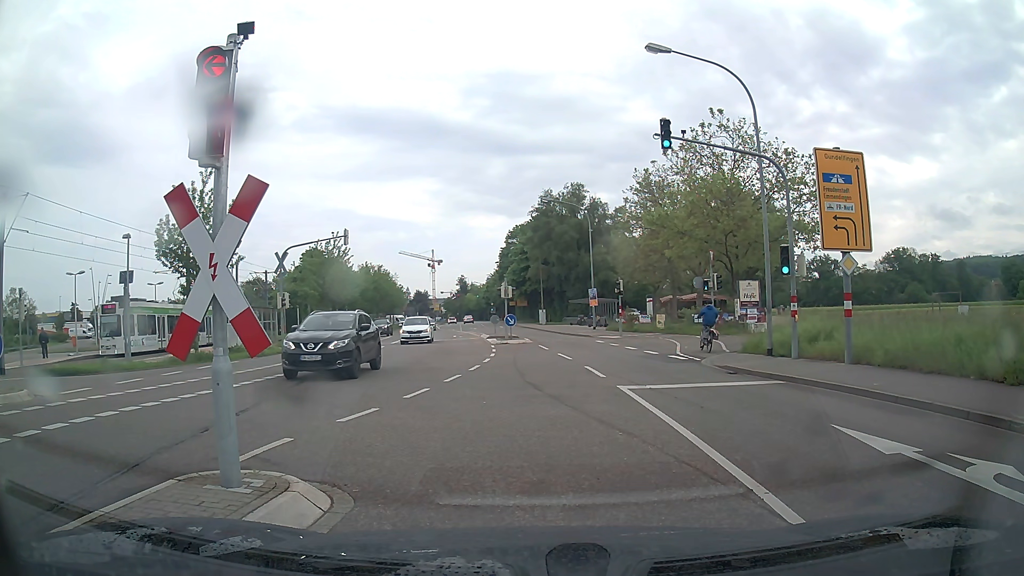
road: tertiary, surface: asphalt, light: Day
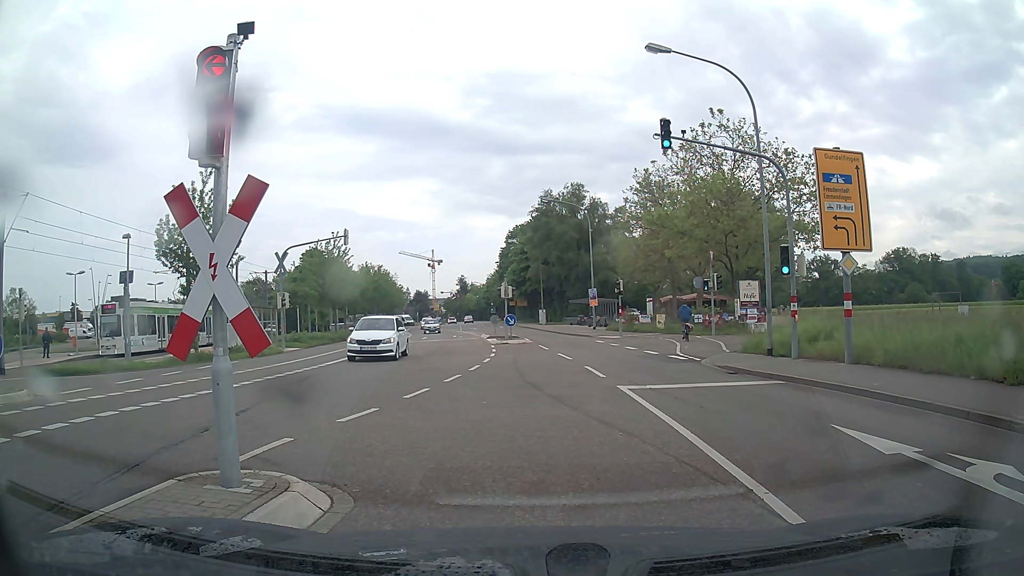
(0.0, 0.0) m; 0°
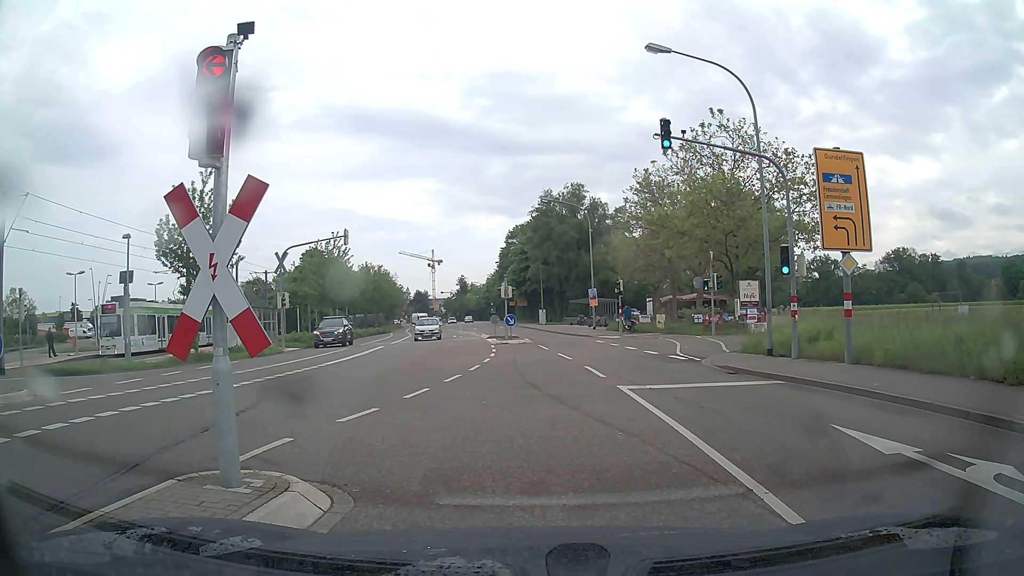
(0.0, 0.0) m; 0°
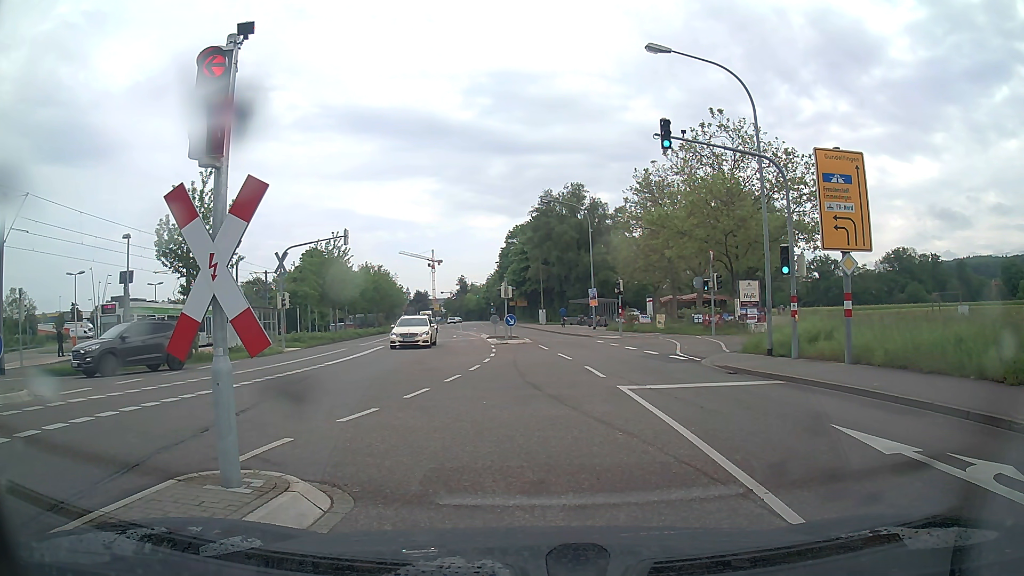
(0.0, 0.0) m; 0°
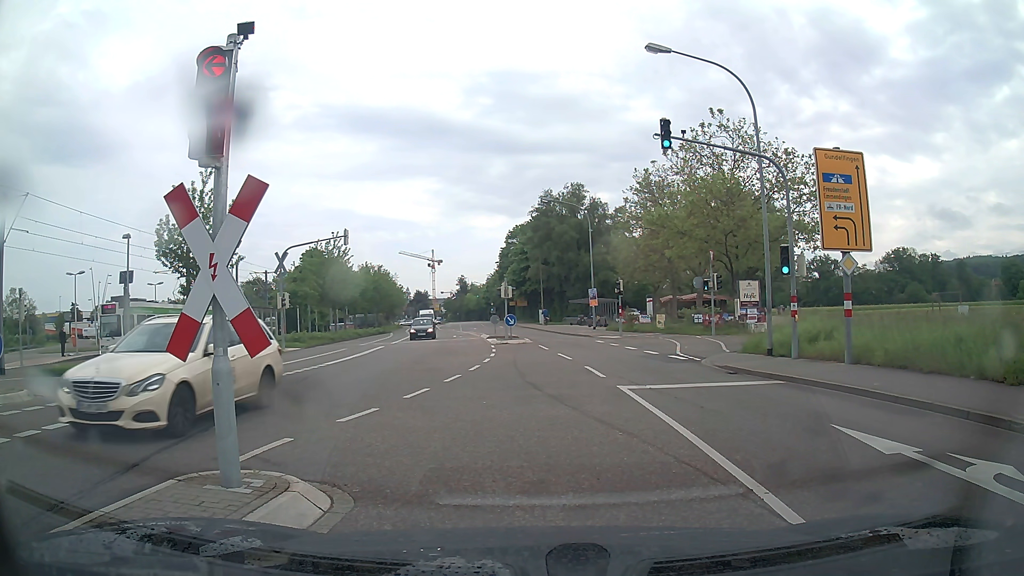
(0.0, 0.0) m; 0°
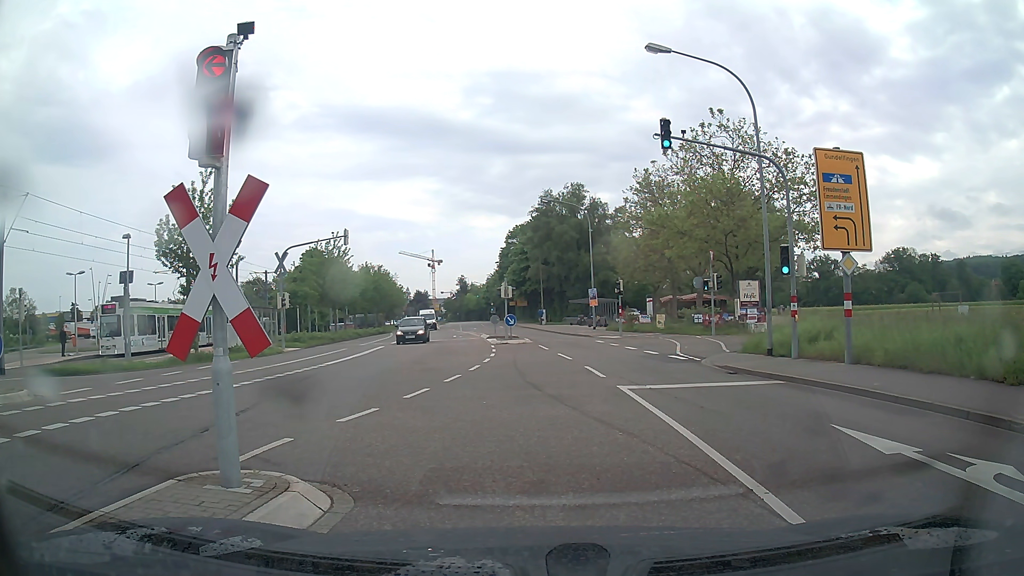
(0.0, 0.0) m; 0°
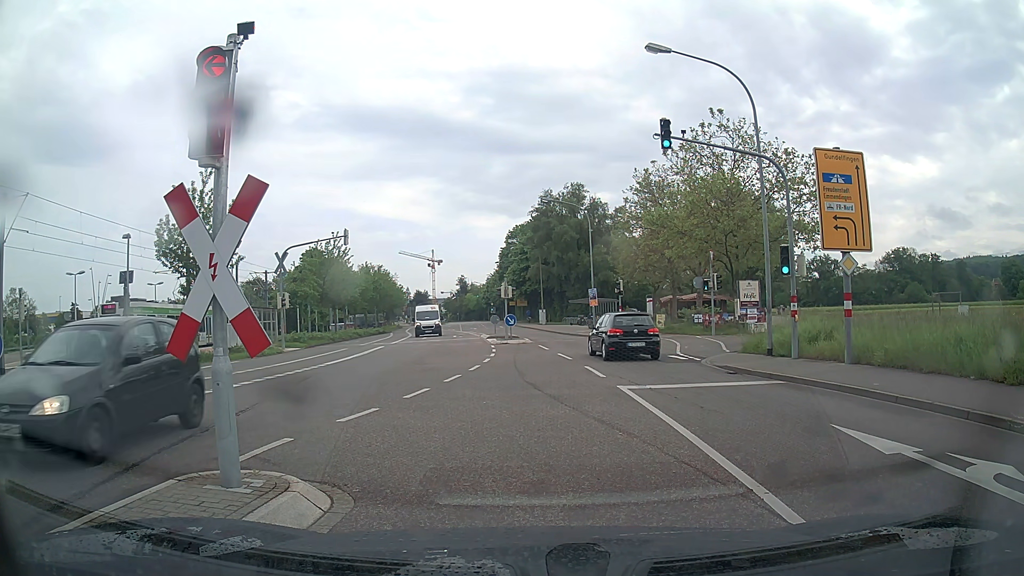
(0.0, 0.0) m; 0°
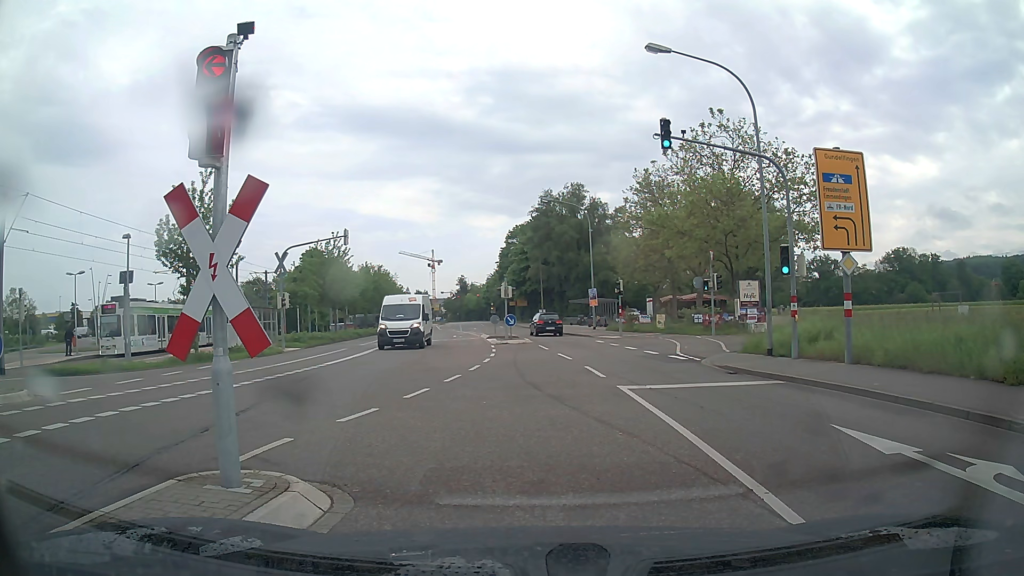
(0.0, 0.0) m; 0°
